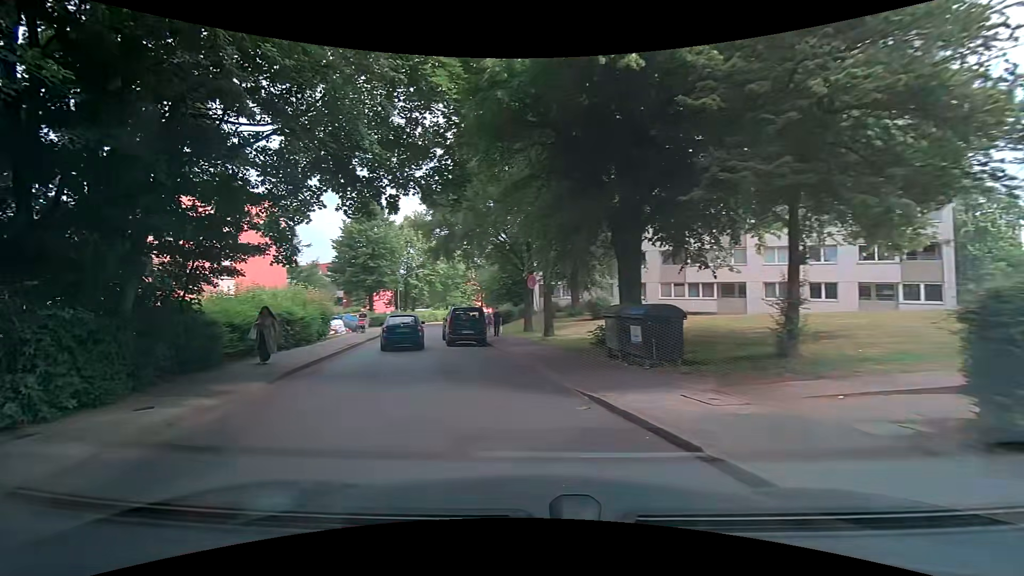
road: residential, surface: asphalt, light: Day
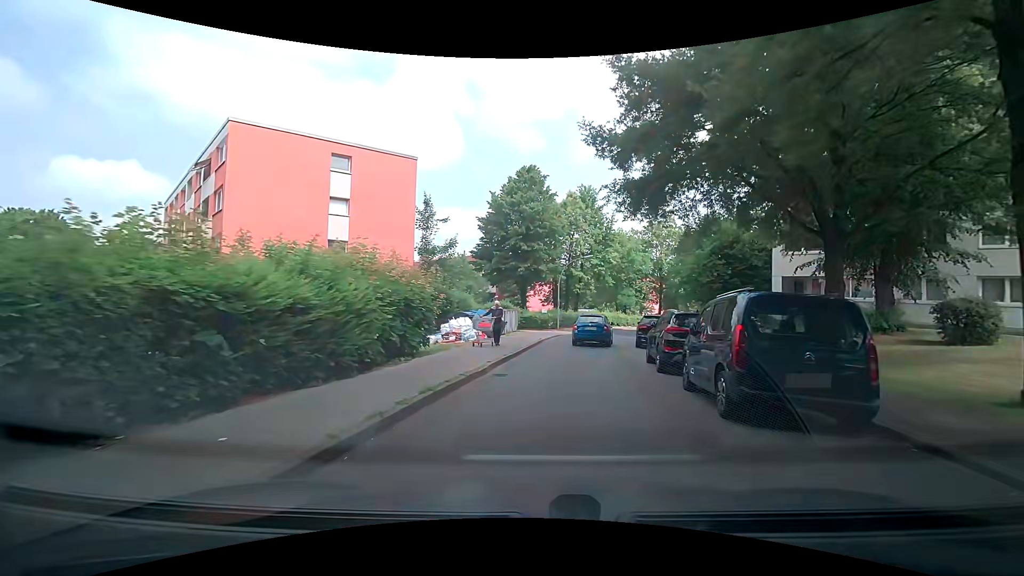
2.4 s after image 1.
(-3.8, +15.0) m; -18°
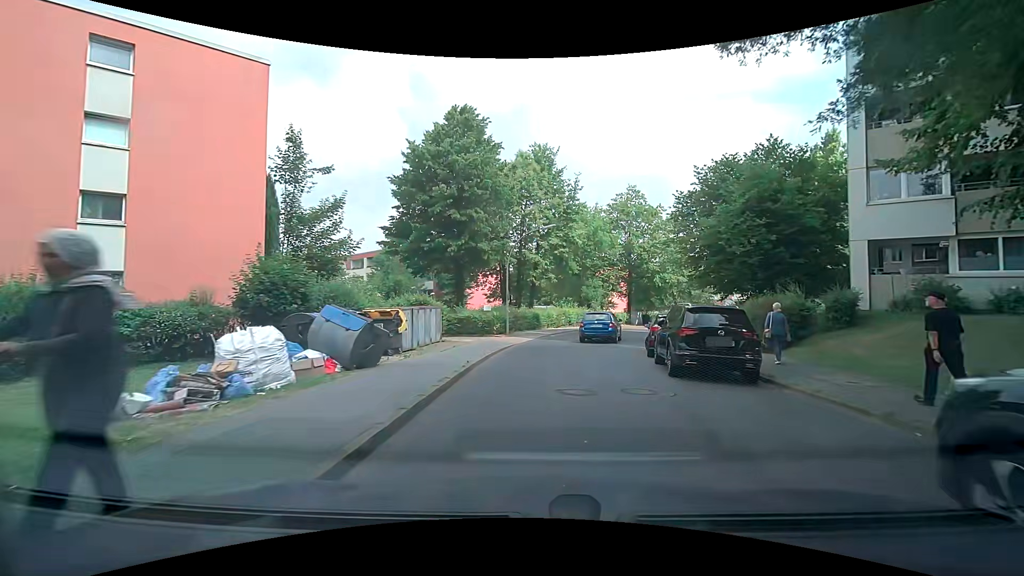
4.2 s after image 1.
(+0.4, +13.3) m; +4°
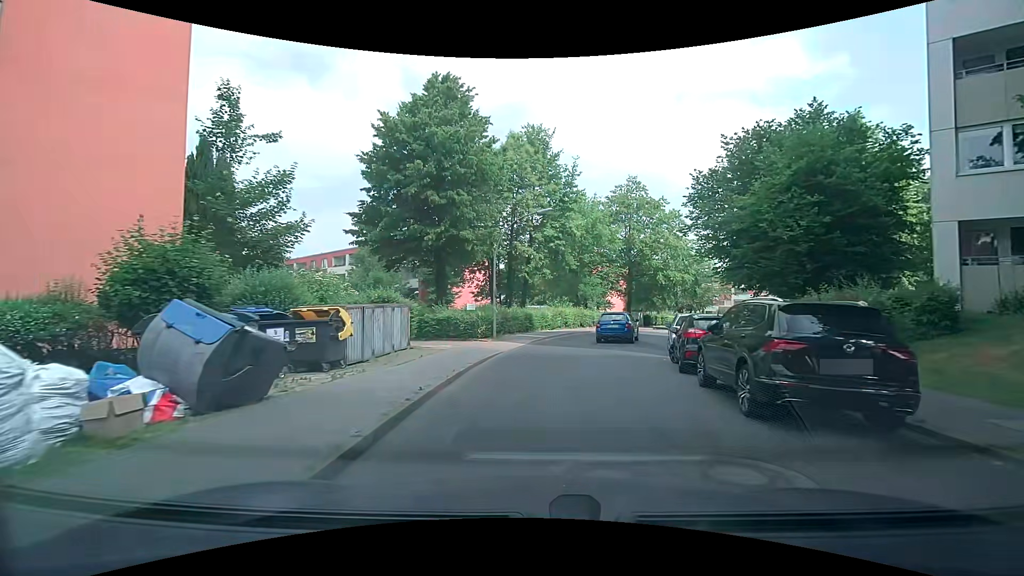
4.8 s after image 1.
(0.0, +4.4) m; +1°
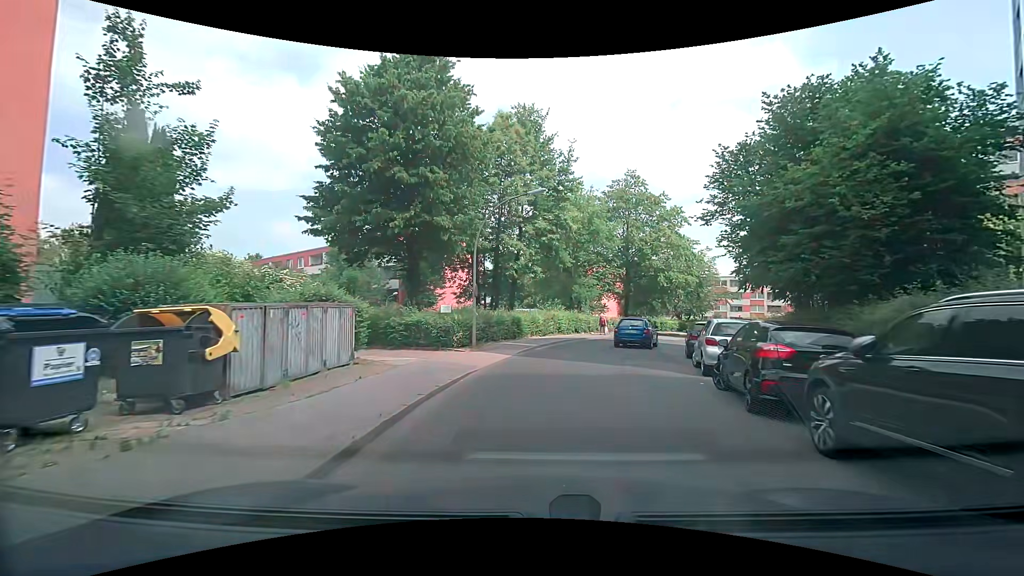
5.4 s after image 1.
(0.0, +4.5) m; +2°
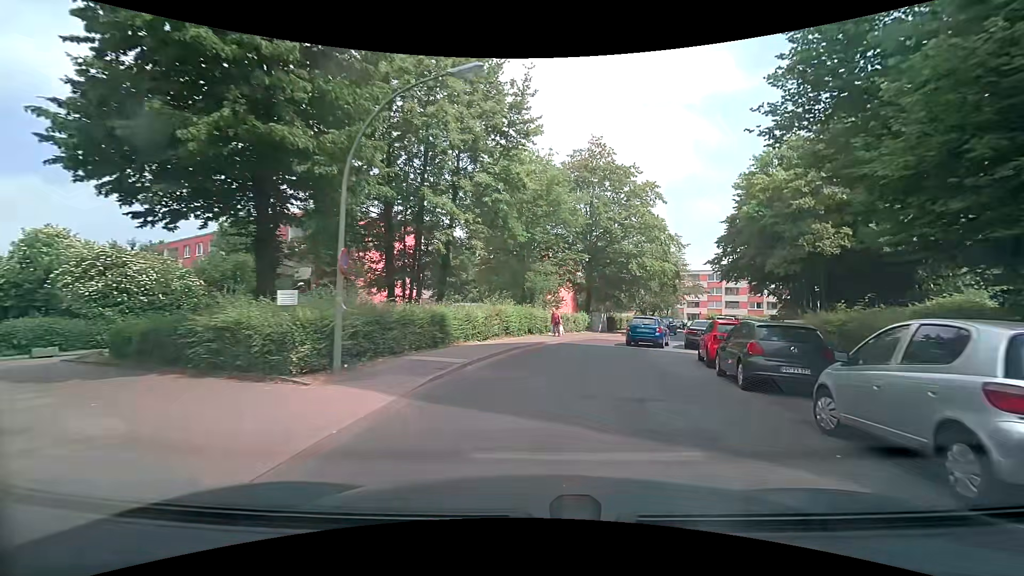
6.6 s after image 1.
(+0.3, +9.5) m; +5°
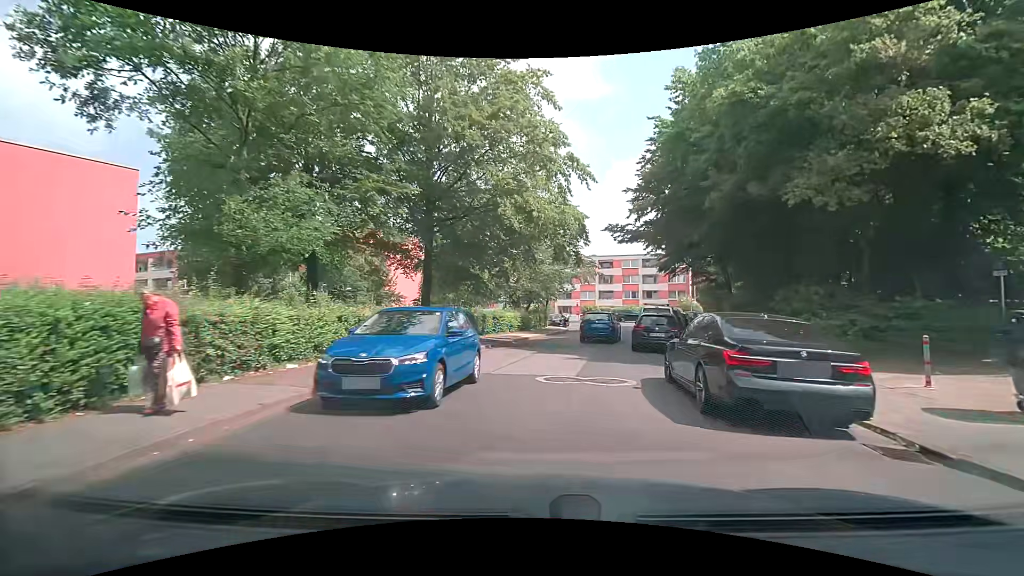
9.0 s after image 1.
(+2.7, +19.0) m; +16°
